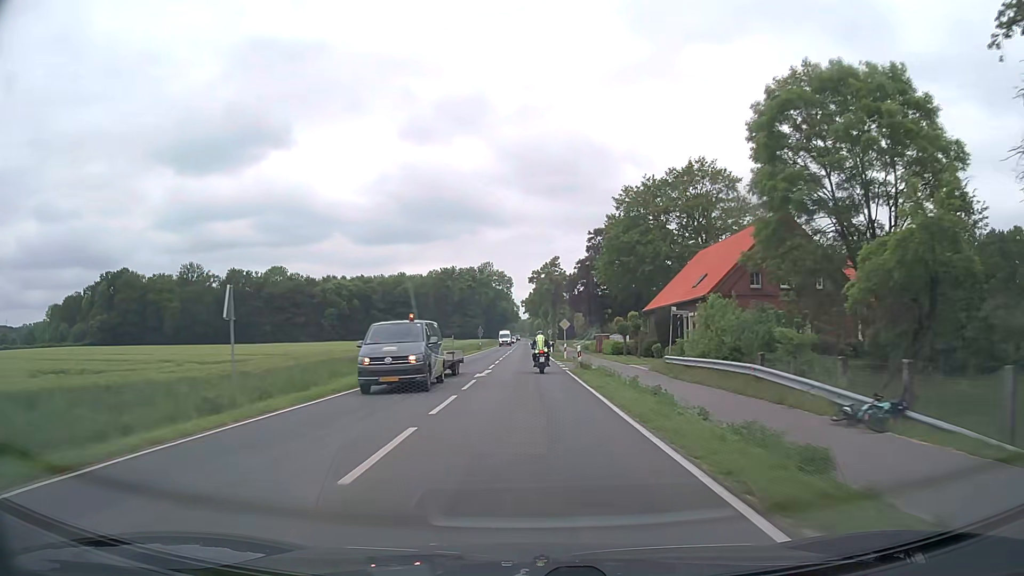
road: secondary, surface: asphalt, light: Day
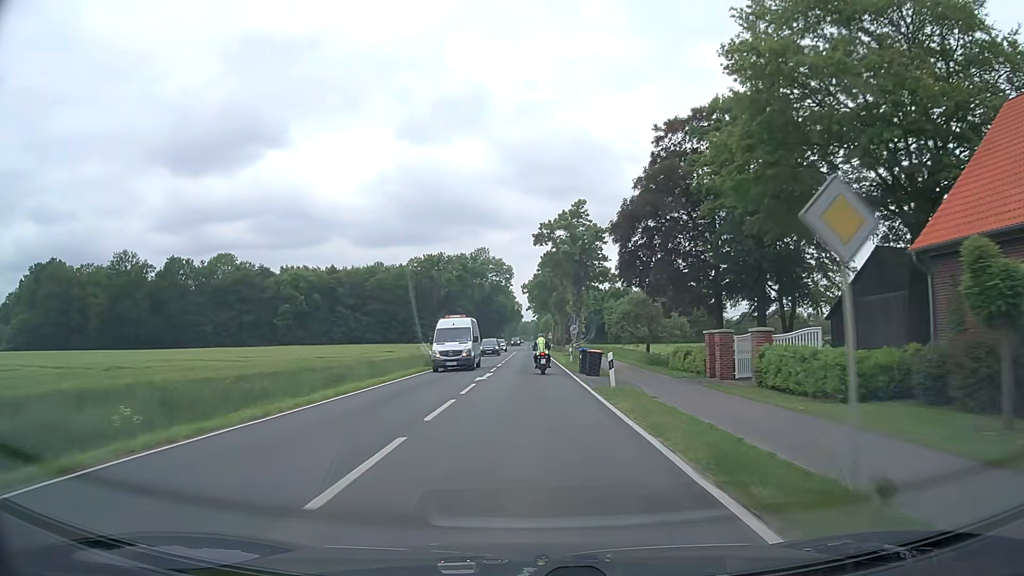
(-0.1, +44.1) m; 0°
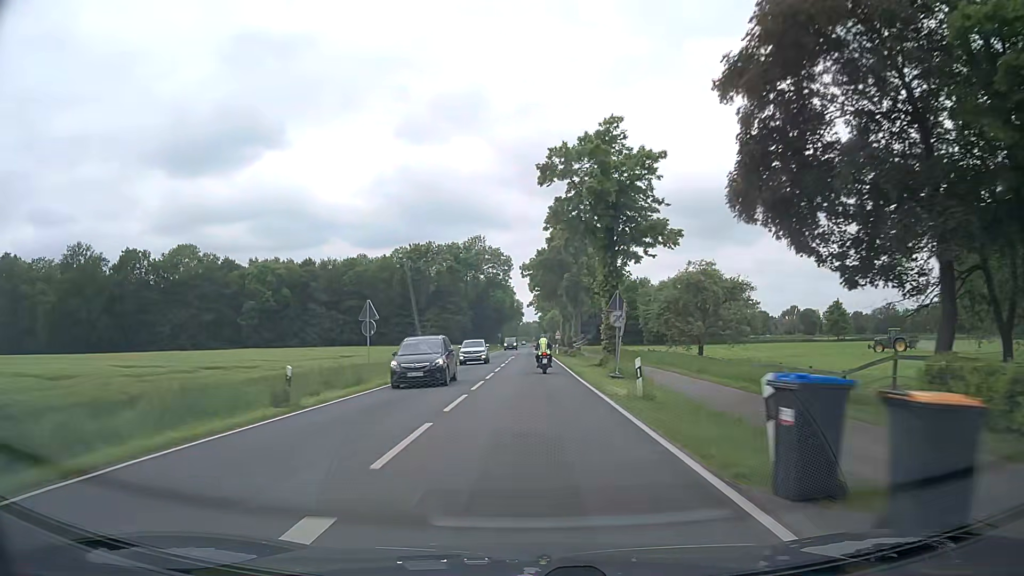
(-0.1, +23.6) m; 0°
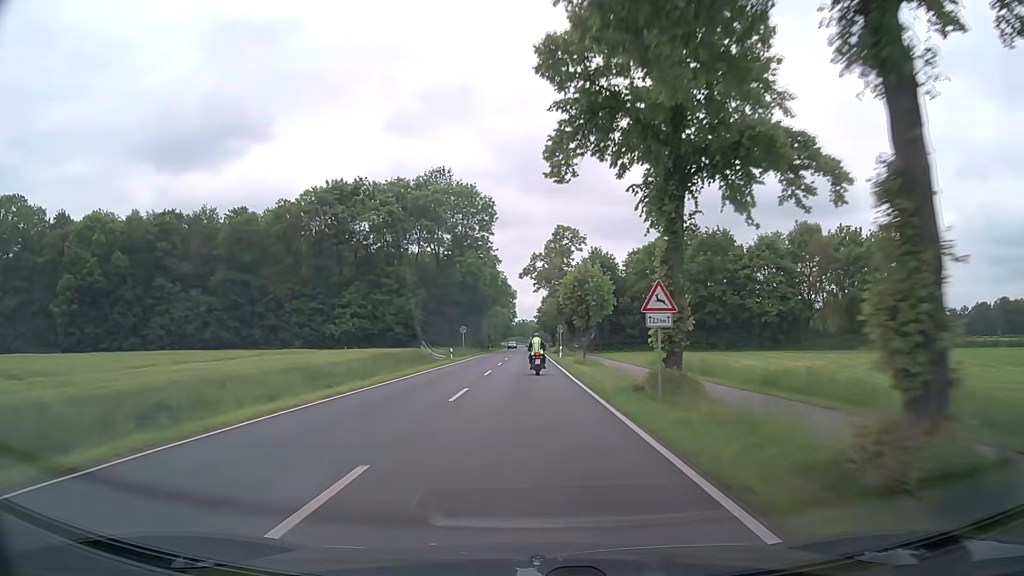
(+0.6, +65.5) m; +1°
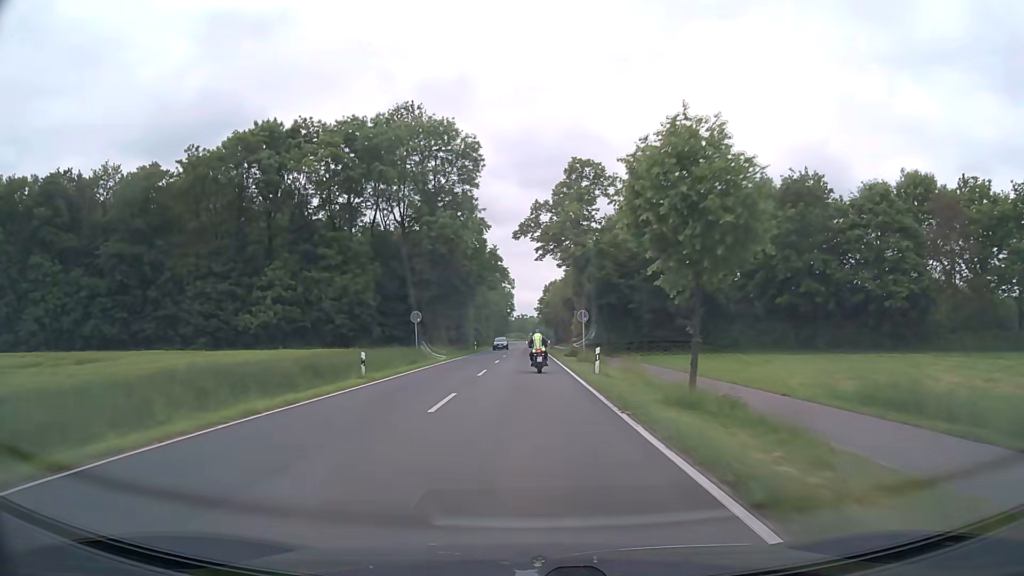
(0.0, +27.0) m; 0°
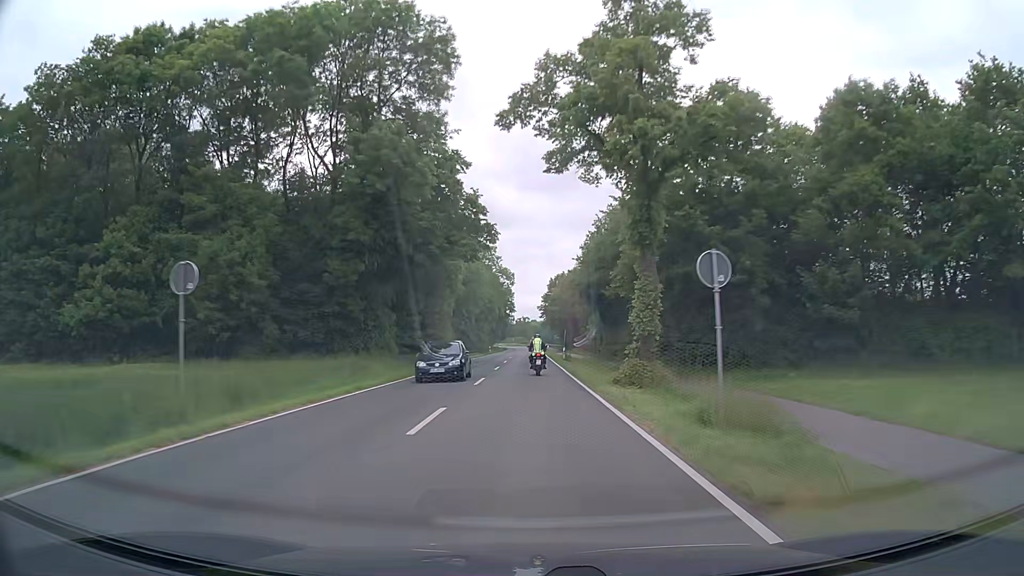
(0.0, +26.6) m; 0°
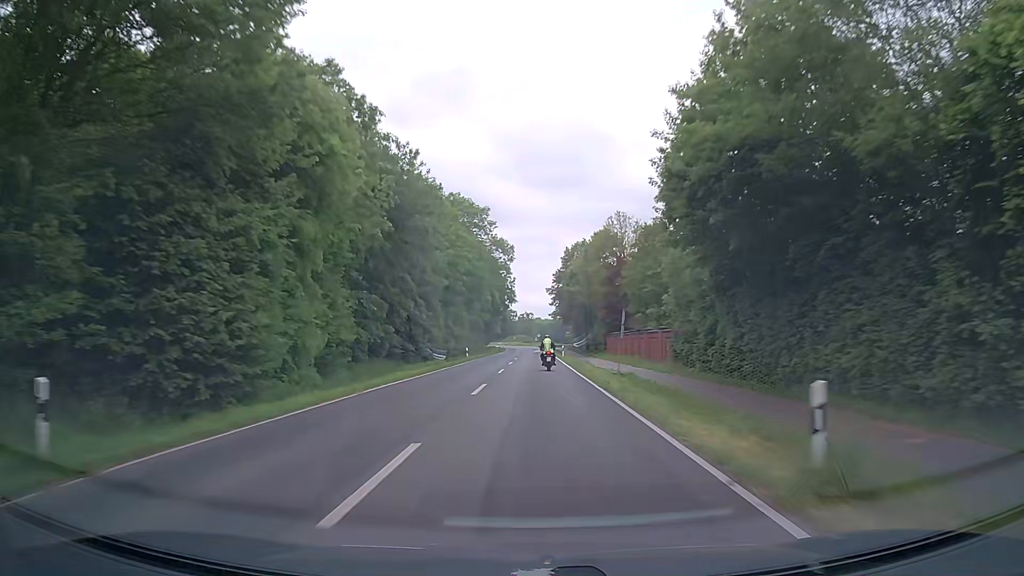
(-0.1, +41.0) m; 0°
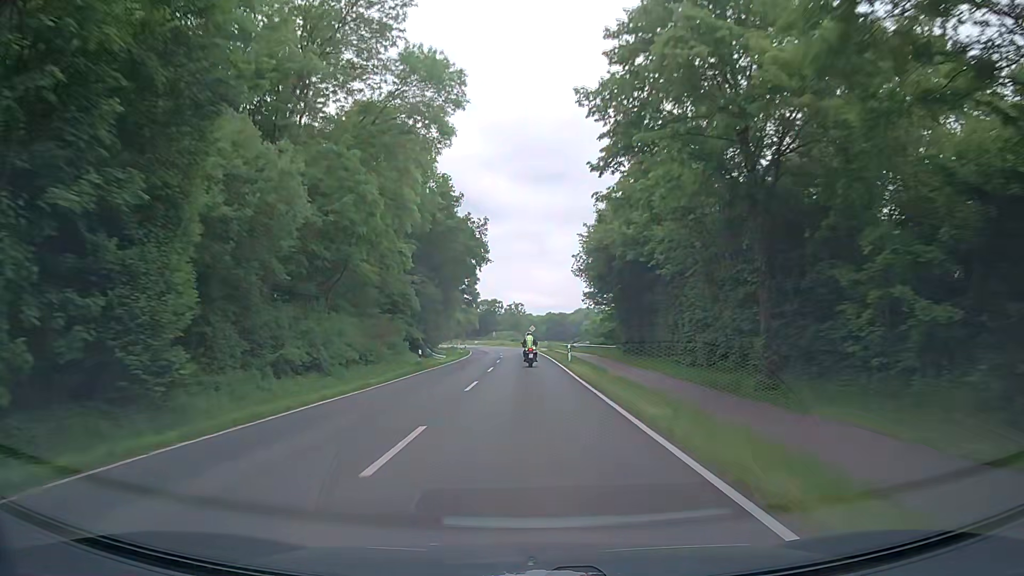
(+0.1, +70.5) m; 0°
(0, +10) (0, +20) (0, +30) (-1, +40) (-1, +50) (-1, +60) (-2, +70) (-2, +80) (-3, +90) (-4, +100) m
